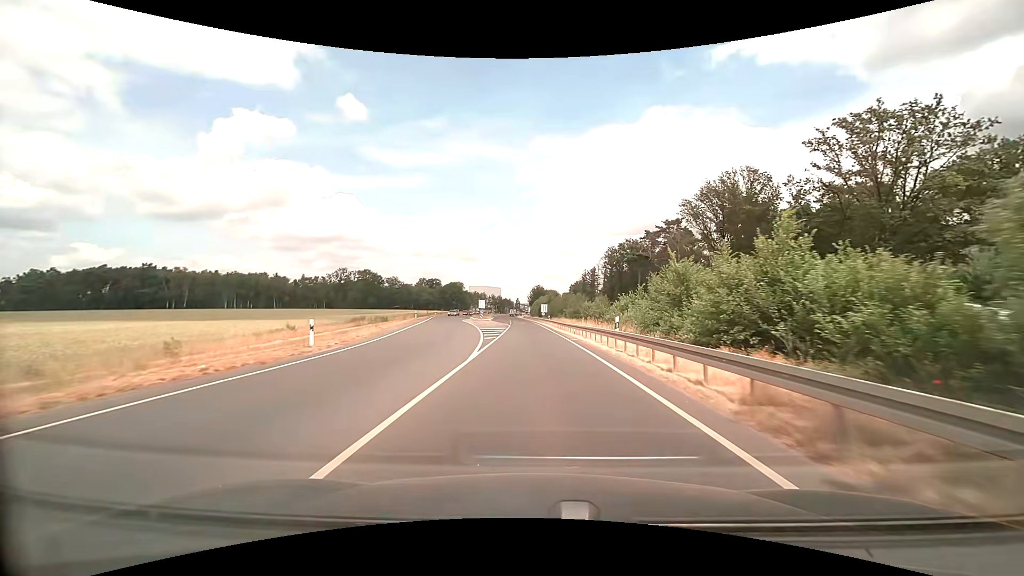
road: primary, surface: asphalt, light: Day
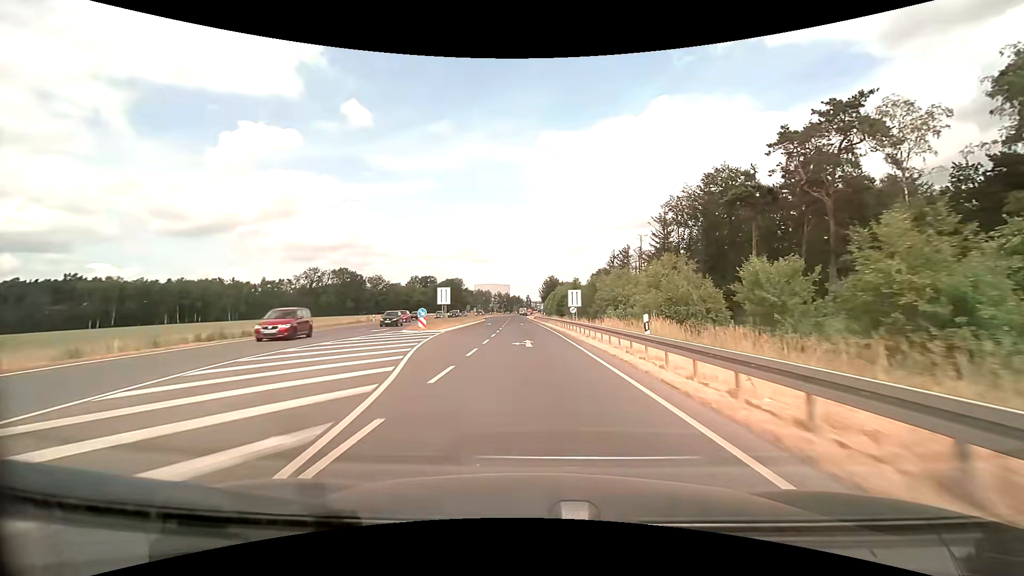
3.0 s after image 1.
(-0.4, +53.7) m; -1°
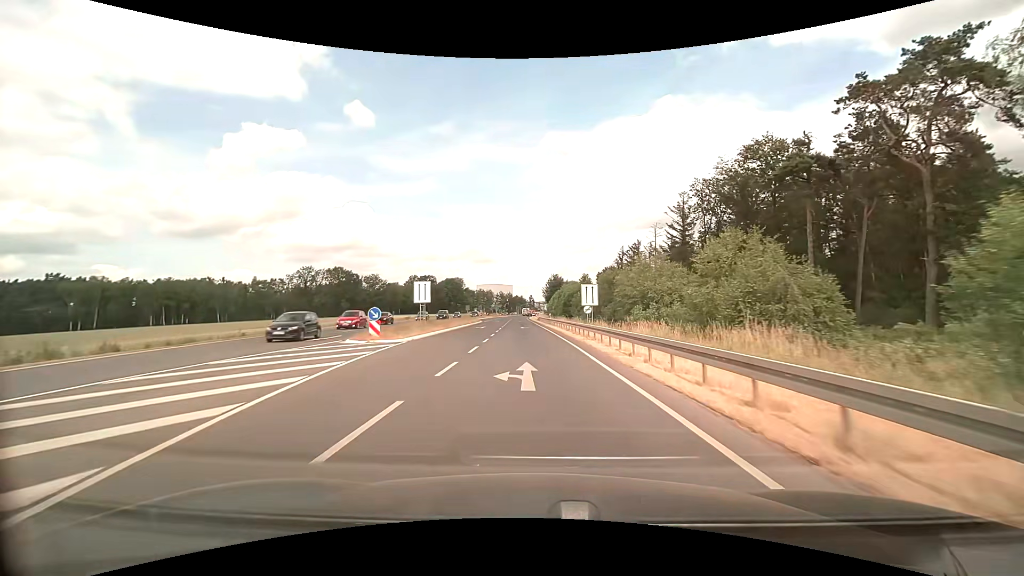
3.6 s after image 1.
(0.0, +10.8) m; 0°
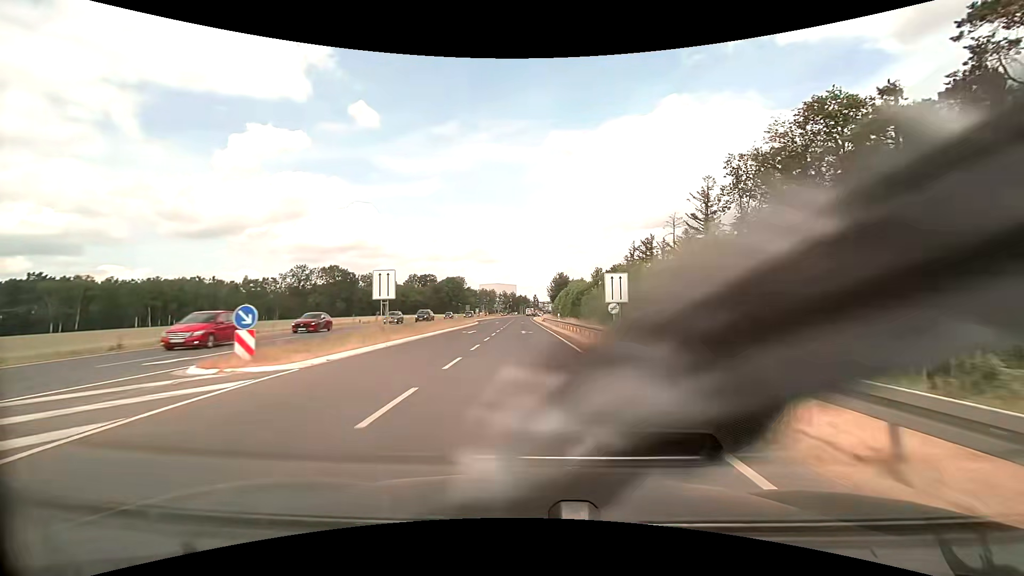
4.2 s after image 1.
(-0.1, +10.8) m; 0°
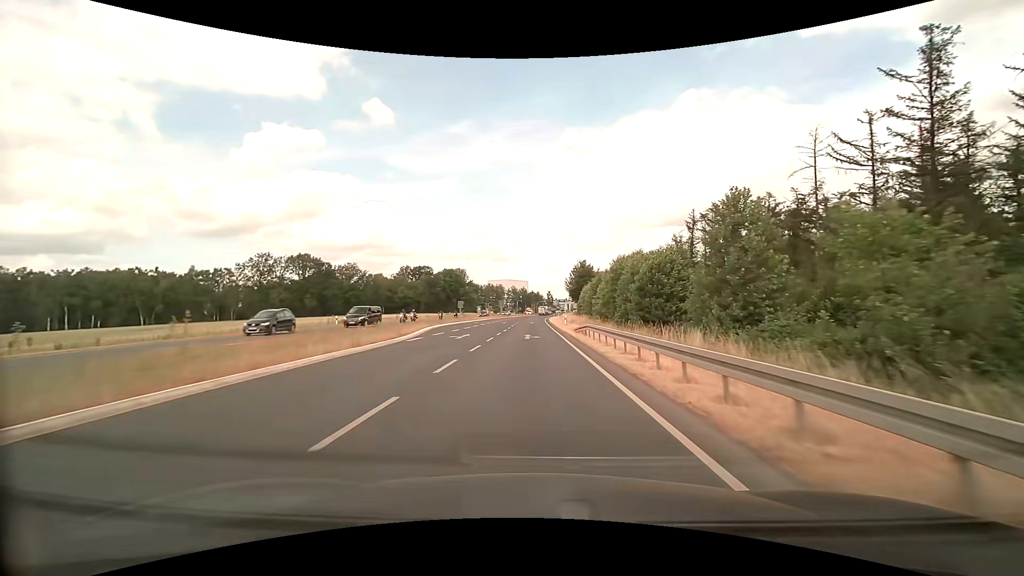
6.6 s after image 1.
(-0.6, +43.1) m; -2°
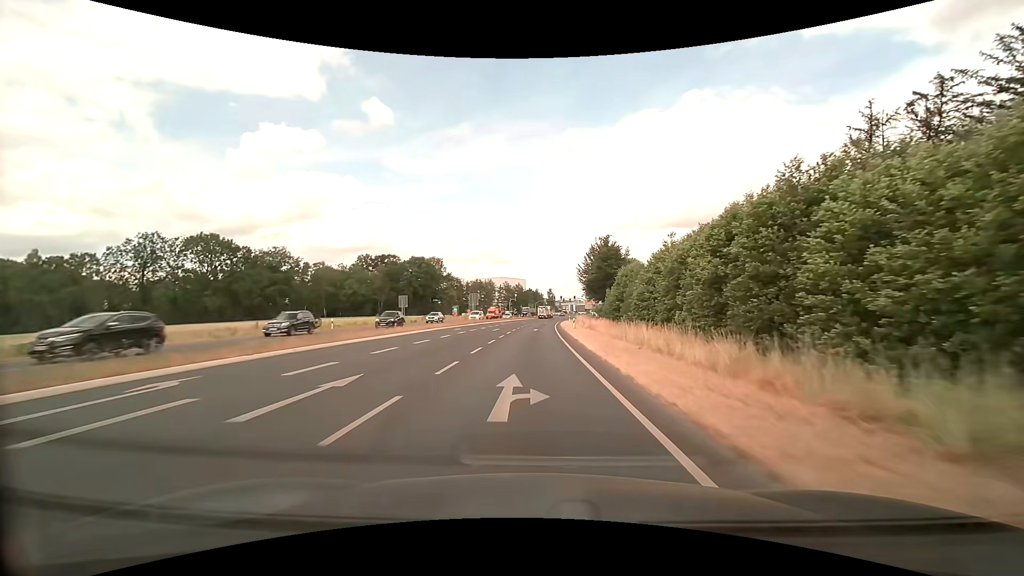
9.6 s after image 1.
(+0.1, +54.0) m; 0°
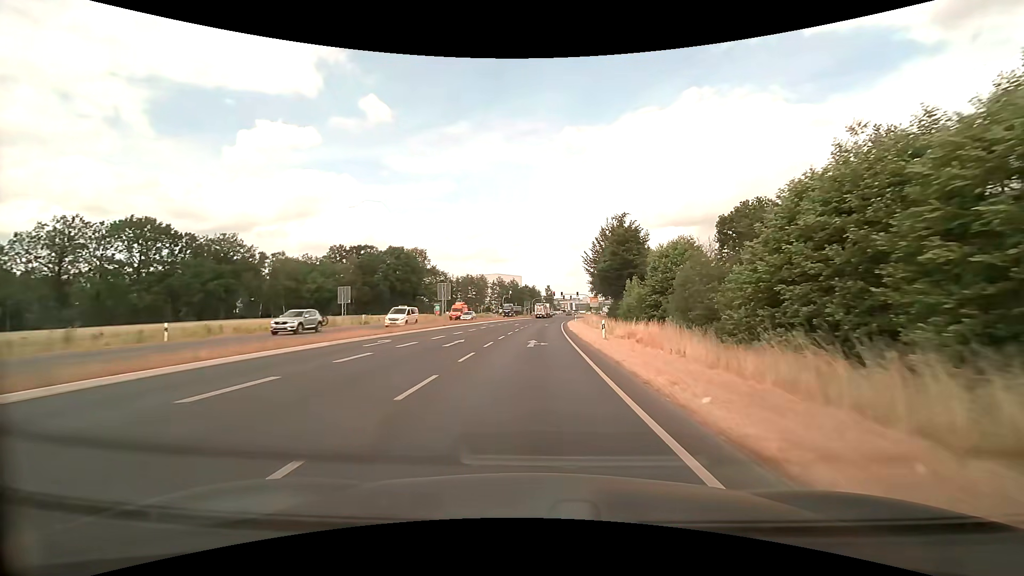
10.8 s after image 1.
(0.0, +21.6) m; 0°
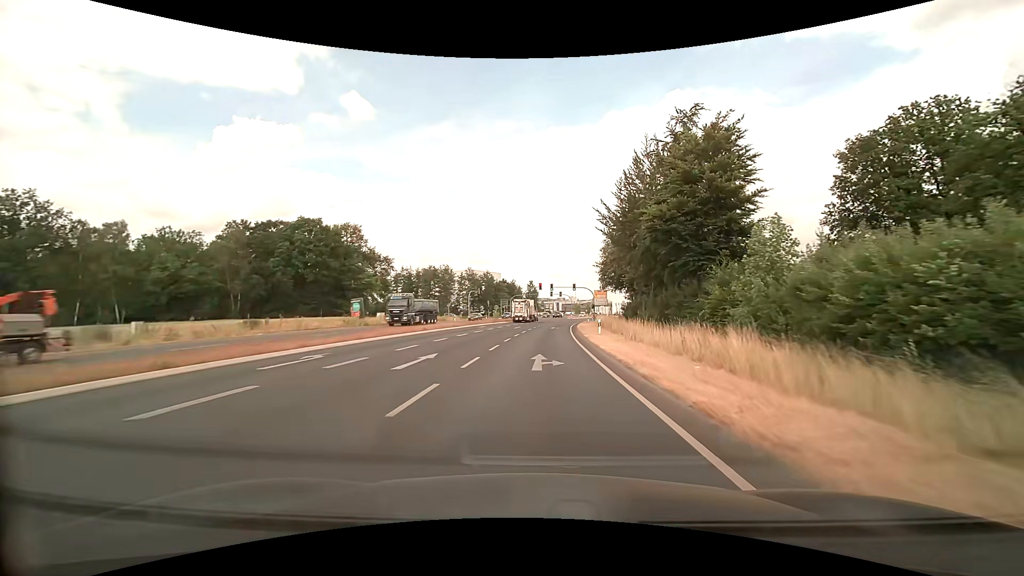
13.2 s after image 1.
(+0.7, +43.1) m; +2°
(0, +10) (0, +20) (+1, +30) (+1, +40) (+2, +50) (+2, +60) (+3, +70) (+5, +80) (+6, +90) (+8, +100) m
